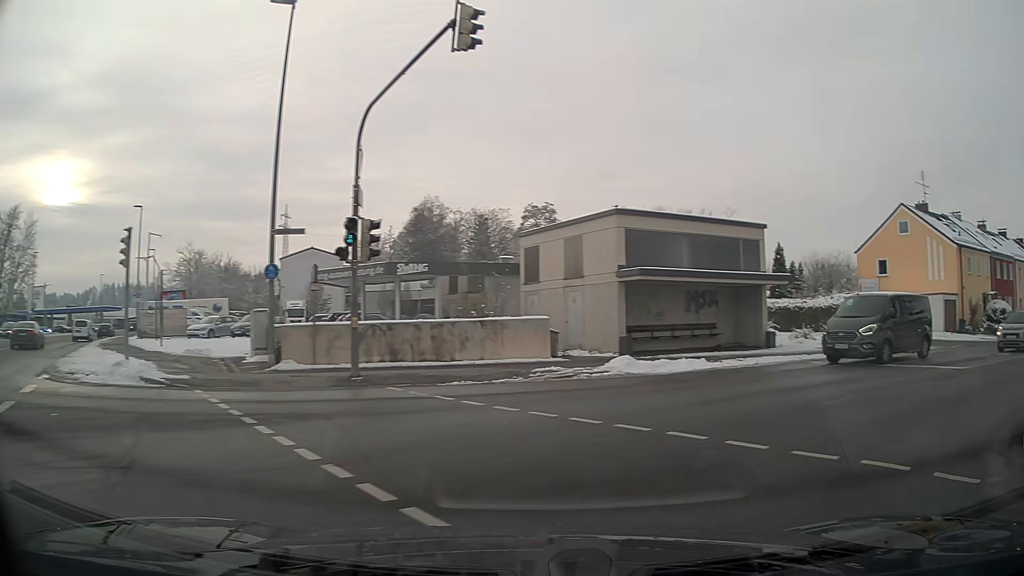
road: tertiary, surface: asphalt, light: Day
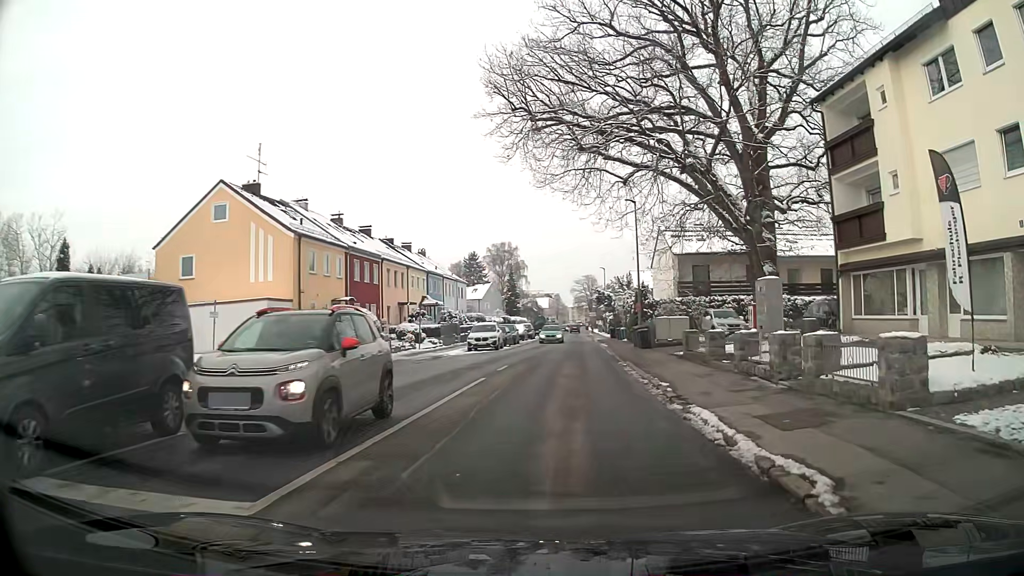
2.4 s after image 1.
(+6.9, +10.9) m; +52°
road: residential
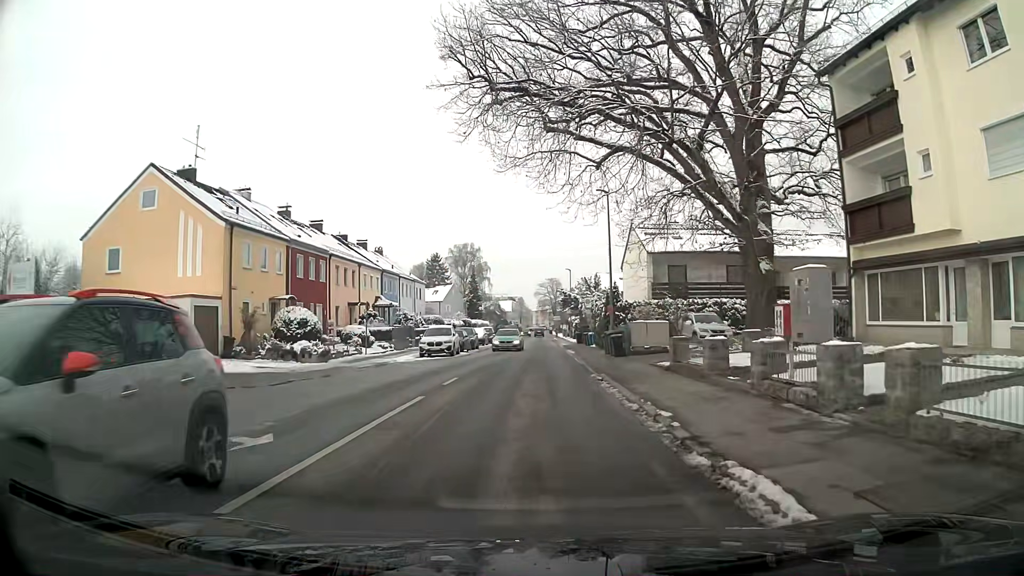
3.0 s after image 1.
(+0.1, +4.0) m; +3°
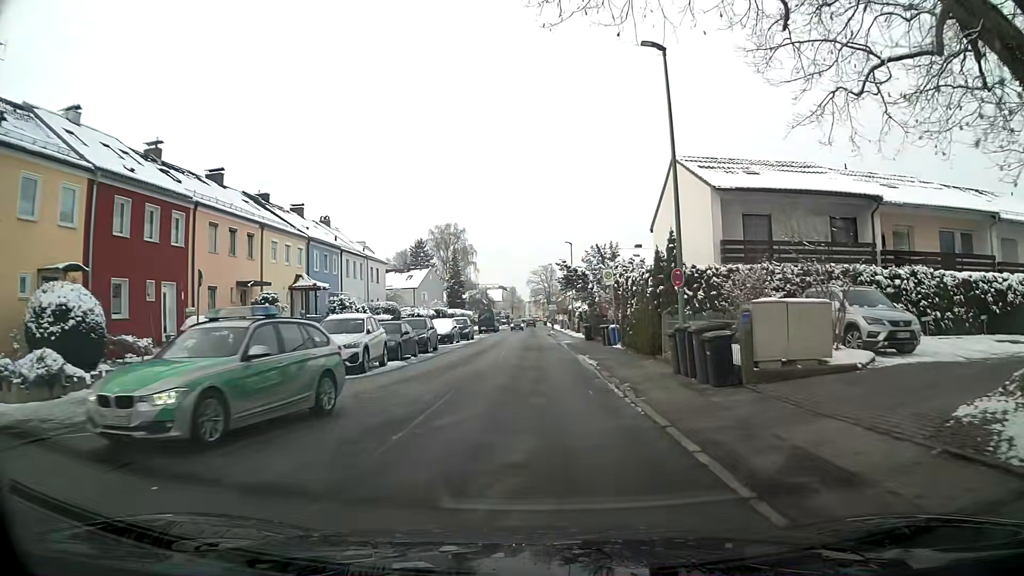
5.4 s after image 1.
(0.0, +17.1) m; 0°
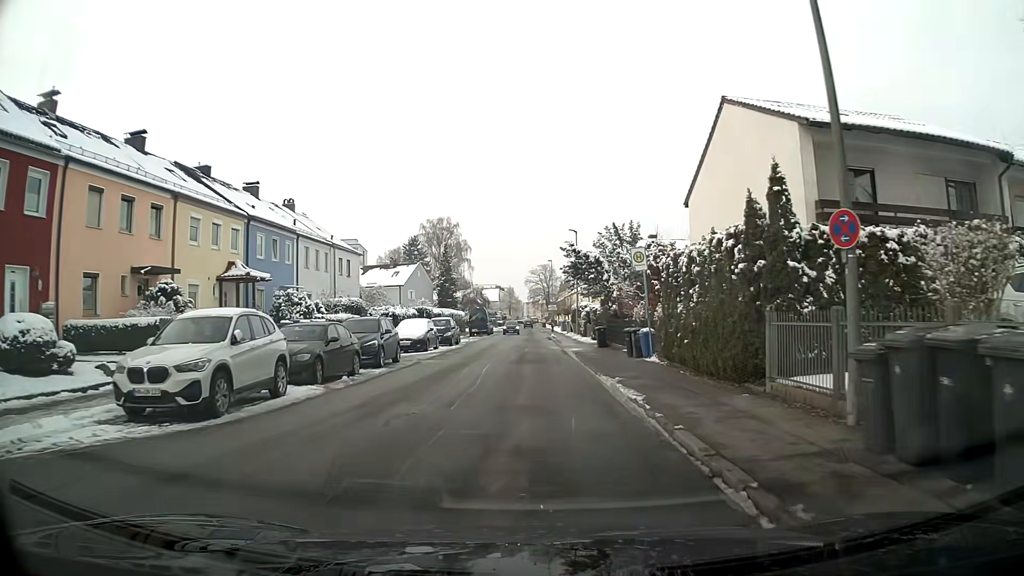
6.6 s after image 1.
(0.0, +8.8) m; 0°
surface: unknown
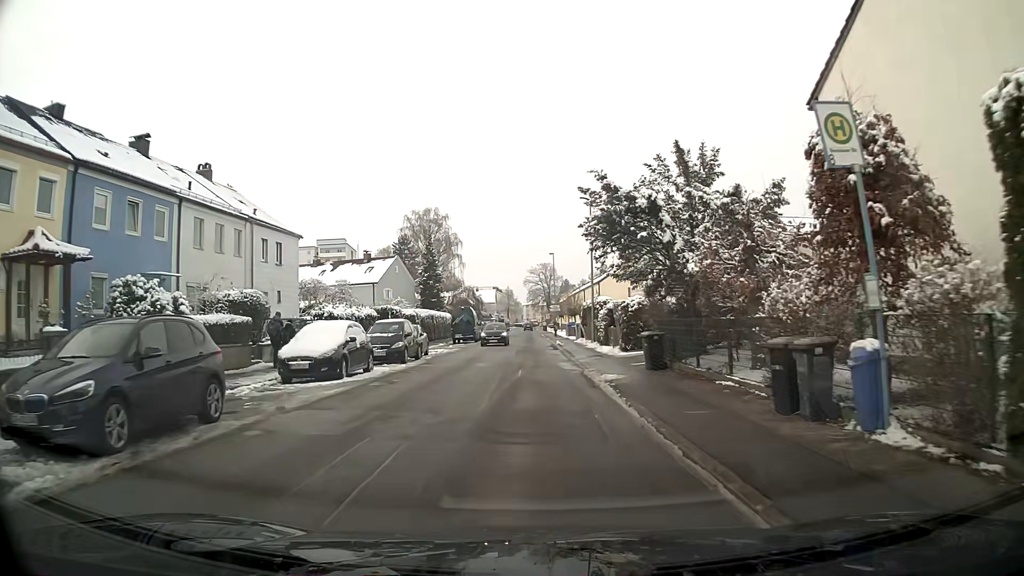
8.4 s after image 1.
(0.0, +13.8) m; 0°
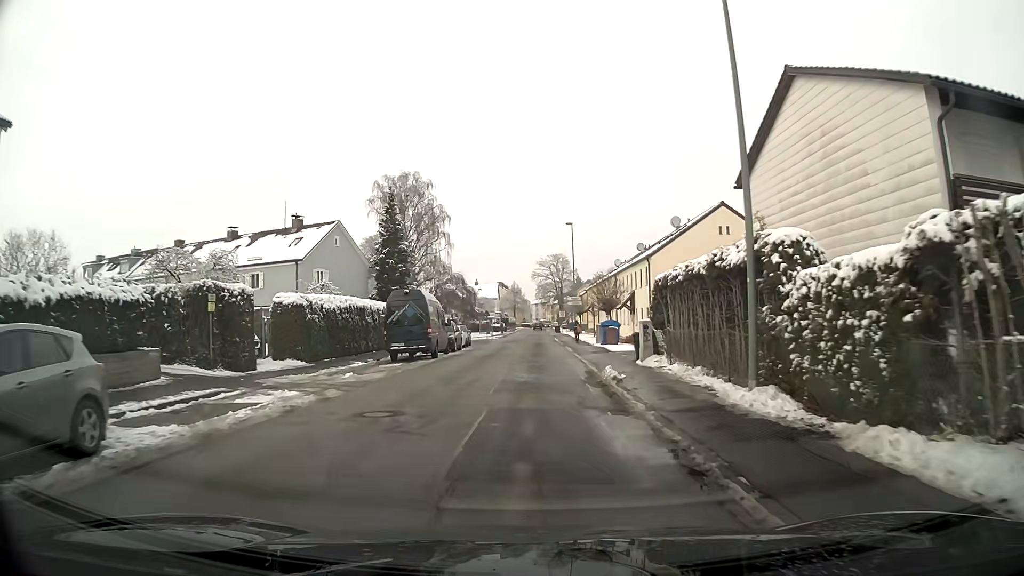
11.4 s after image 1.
(-0.1, +25.8) m; -1°
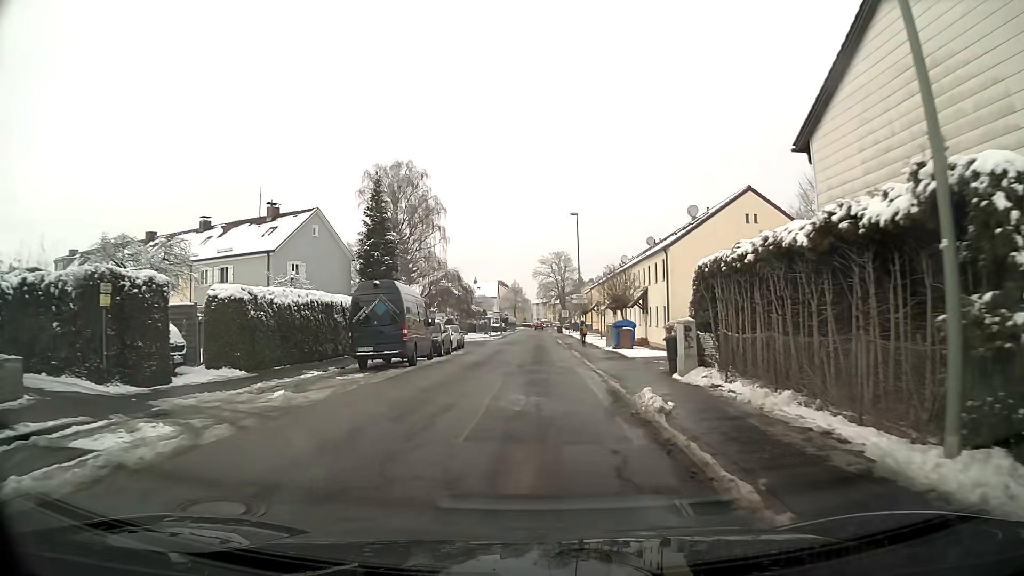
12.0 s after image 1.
(0.0, +5.4) m; 0°
